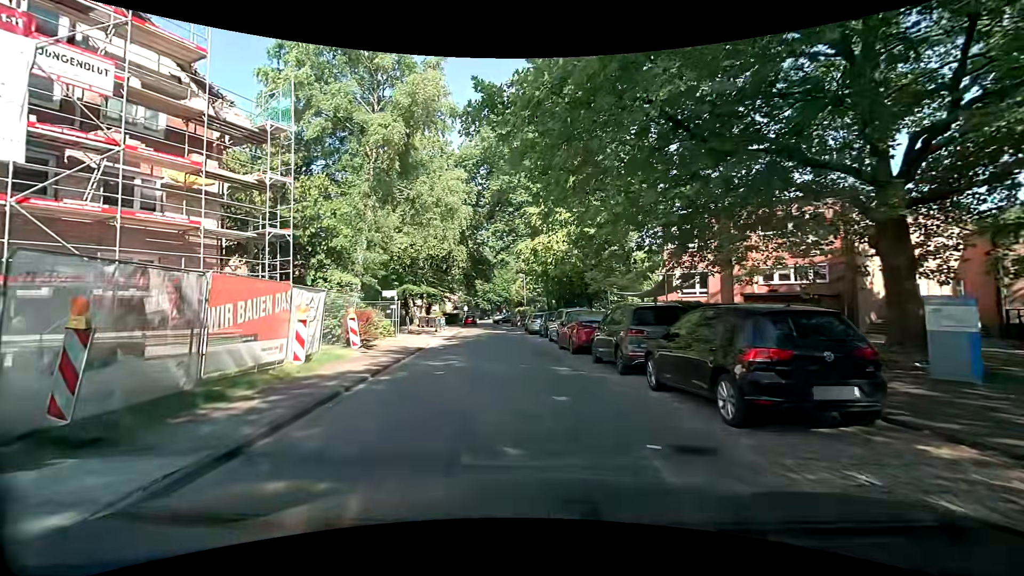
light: Day
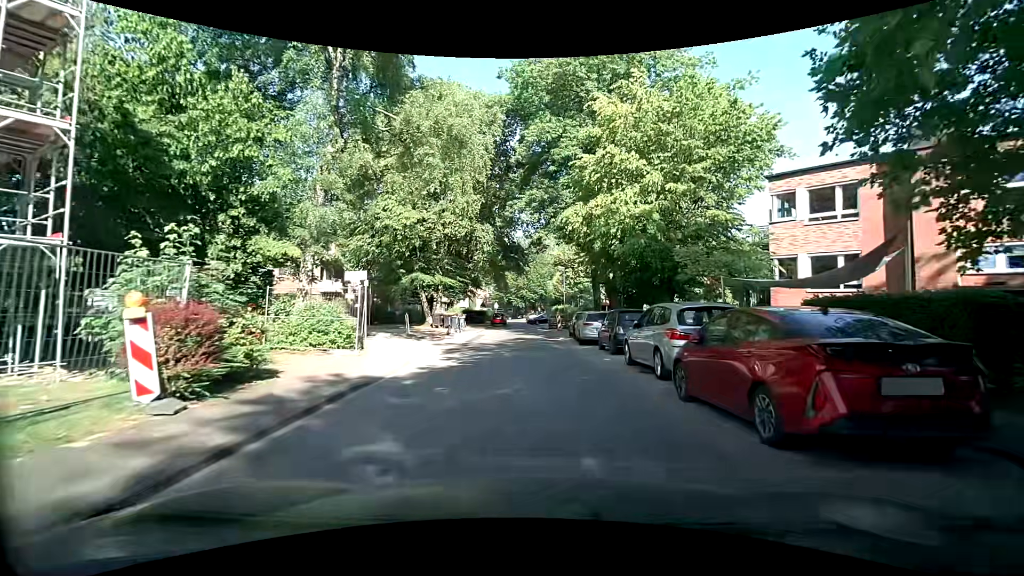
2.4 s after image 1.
(-0.4, +11.4) m; -3°
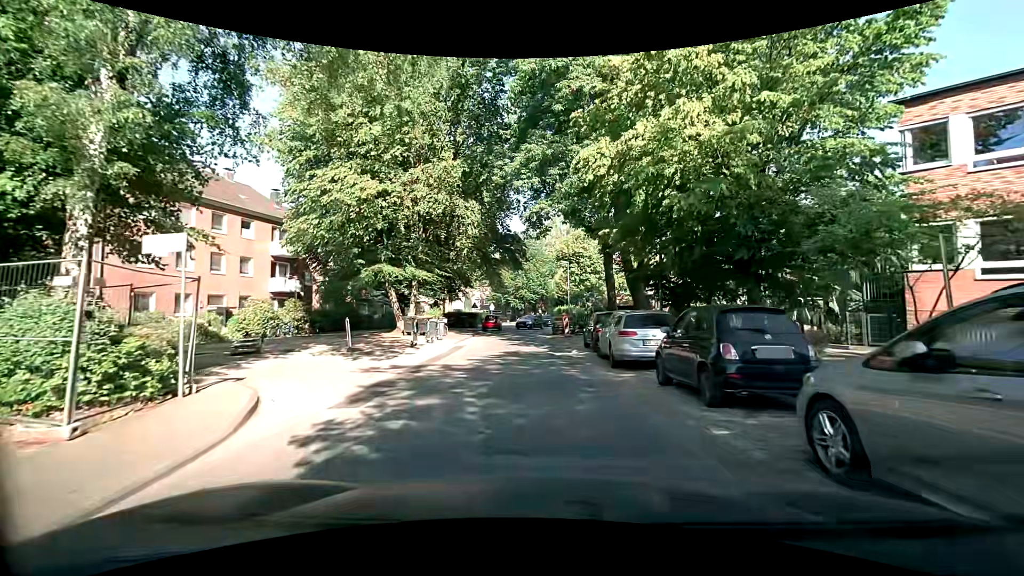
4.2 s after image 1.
(+0.1, +9.0) m; +1°
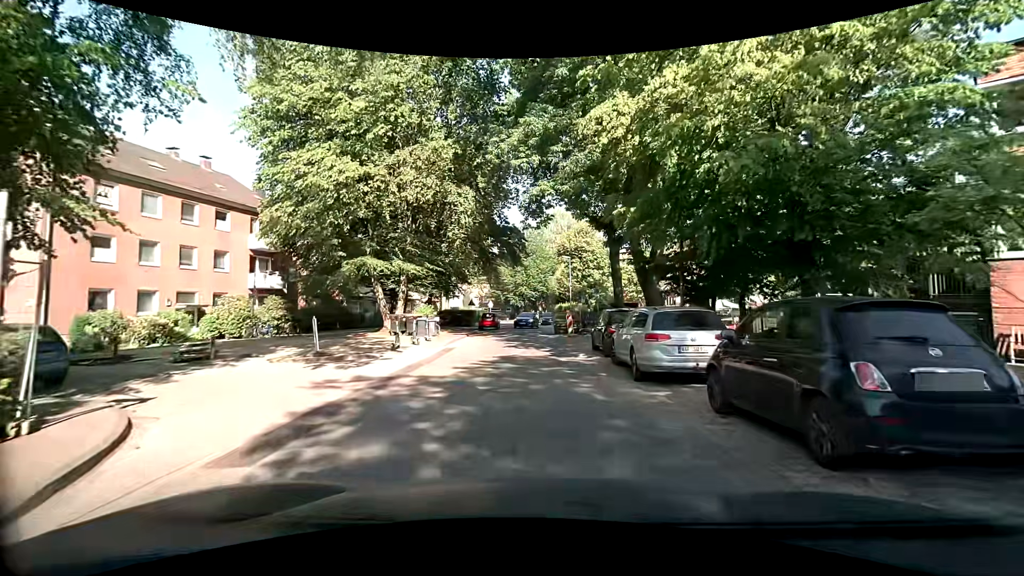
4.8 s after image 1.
(0.0, +2.9) m; 0°
